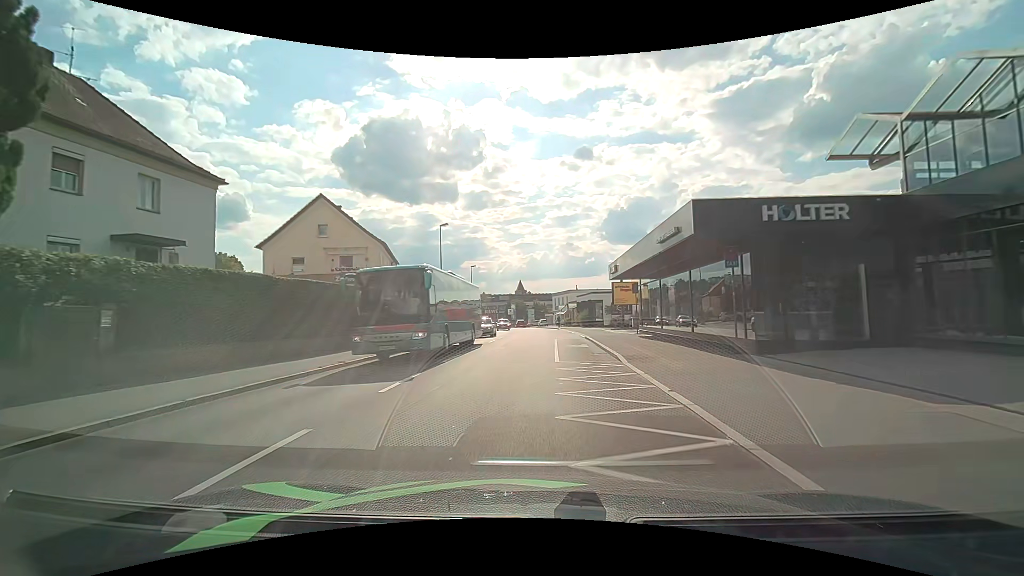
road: tertiary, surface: asphalt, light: Day
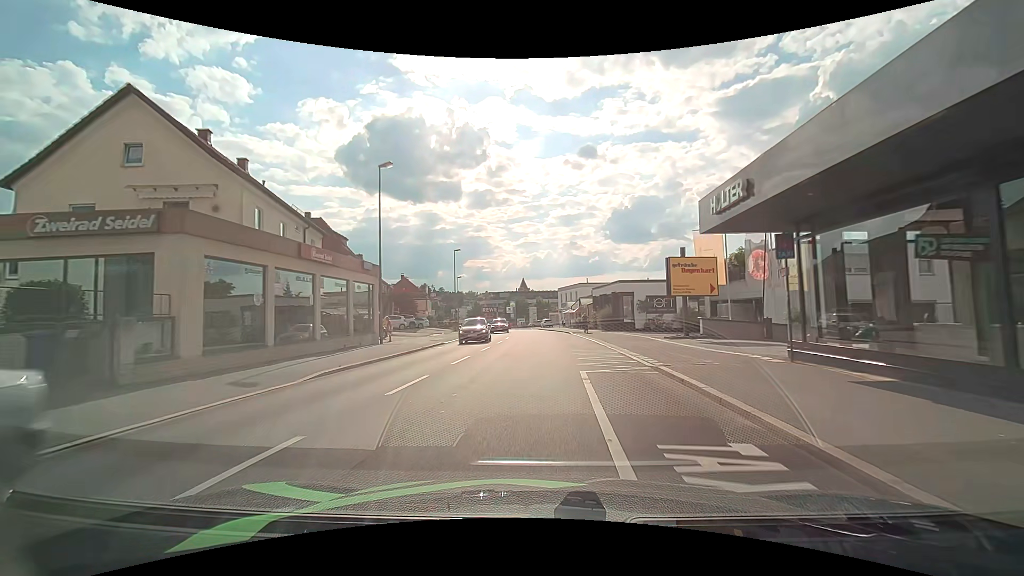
(+0.2, +18.3) m; 0°
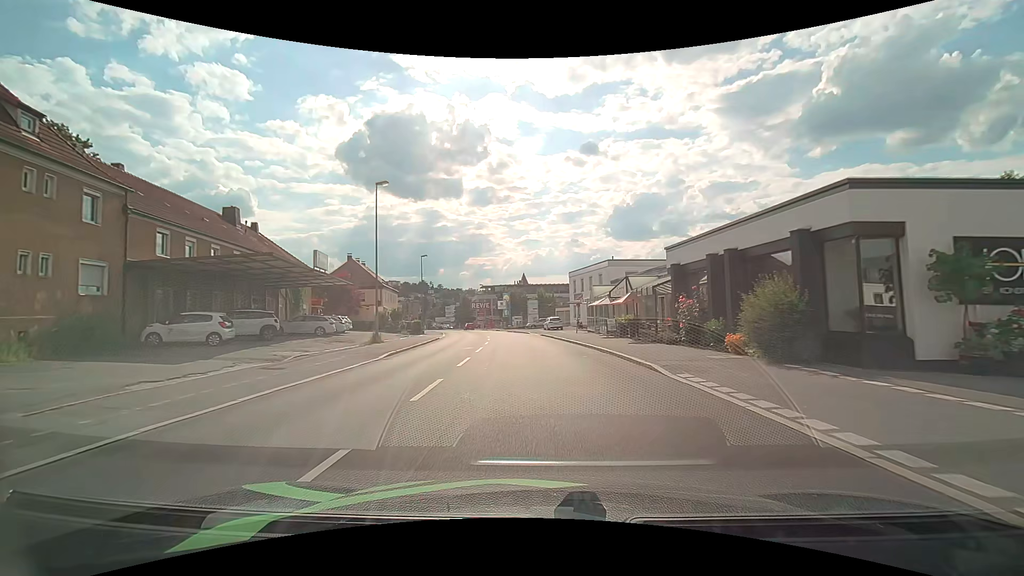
(-0.1, +30.8) m; 0°
(0, +10) (0, +20) (-1, +30) (-2, +40) (-3, +50) (-4, +60) (-6, +70) (-8, +79) (-10, +89) (-13, +99) m
